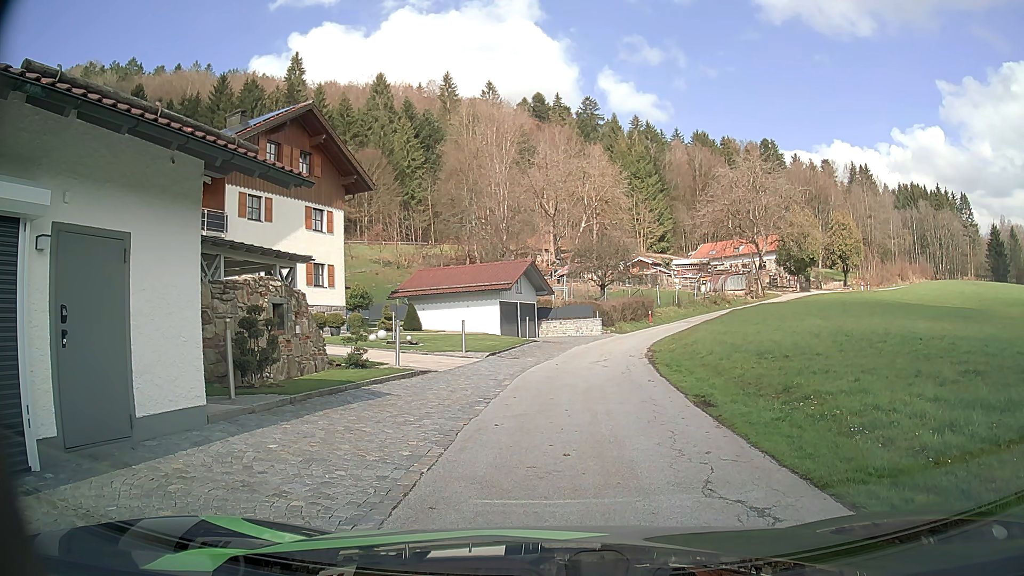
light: Day
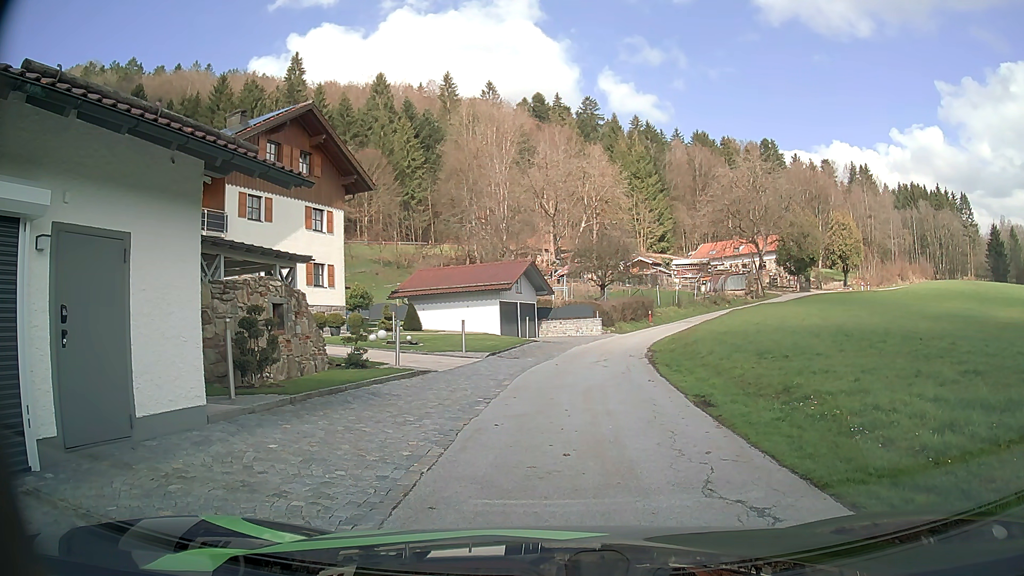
(0.0, 0.0) m; 0°
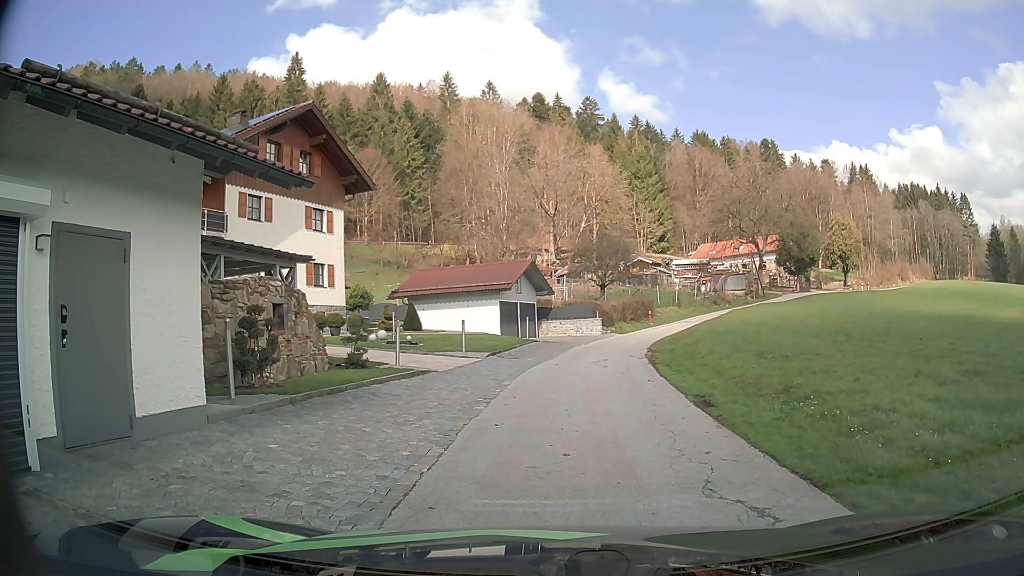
(0.0, 0.0) m; 0°
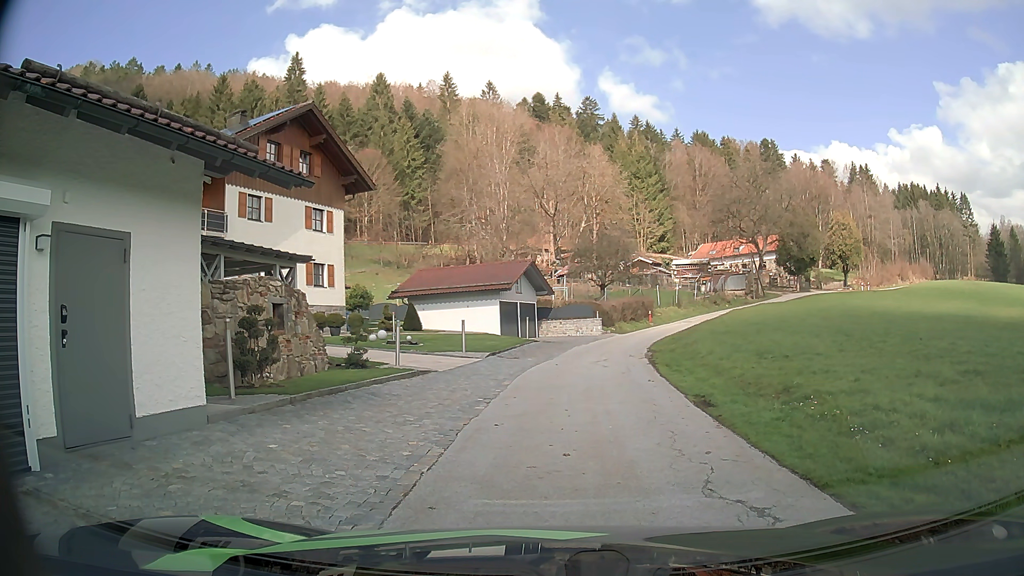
(0.0, 0.0) m; 0°
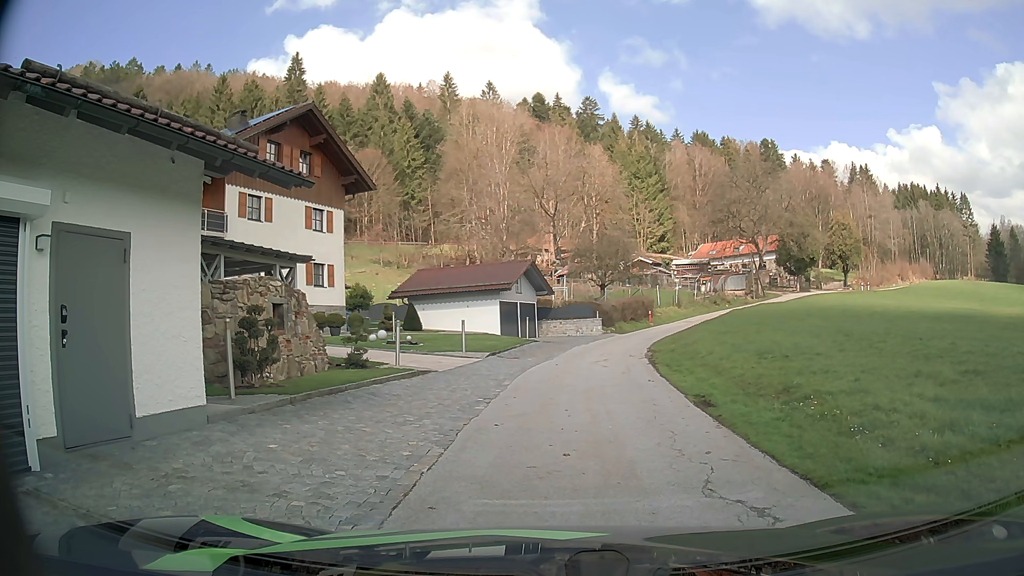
(0.0, 0.0) m; 0°
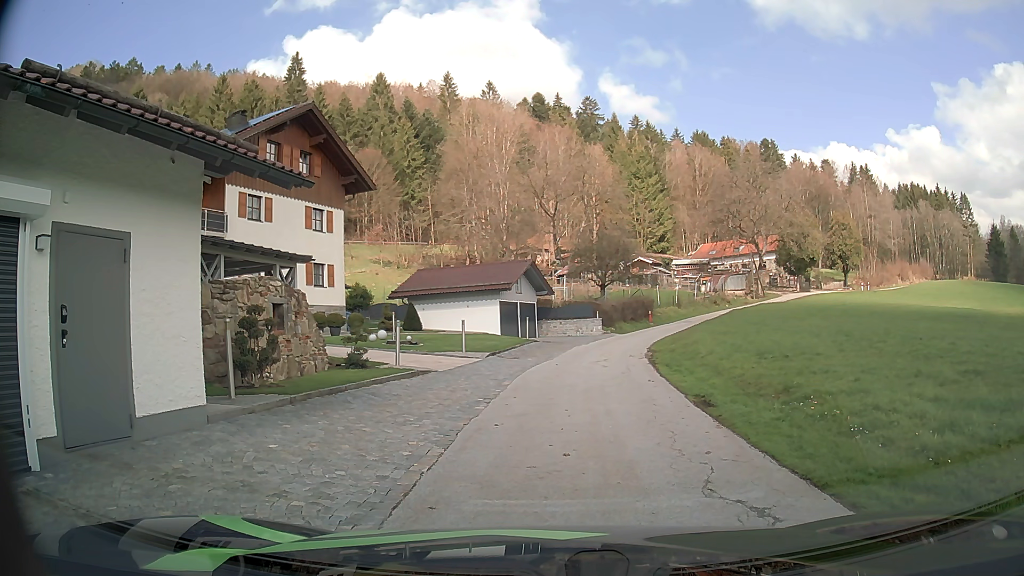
(0.0, 0.0) m; 0°
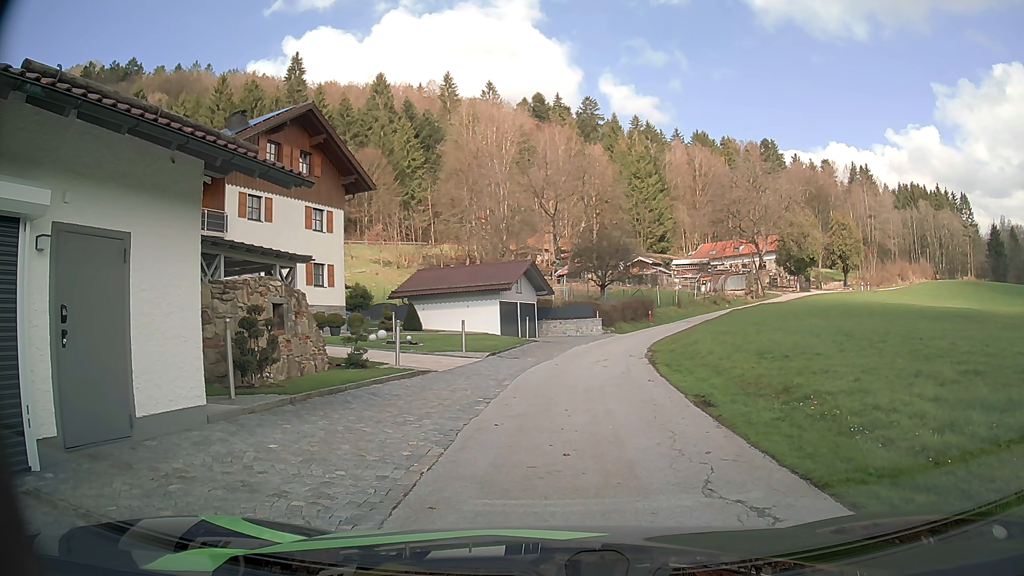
(0.0, 0.0) m; 0°
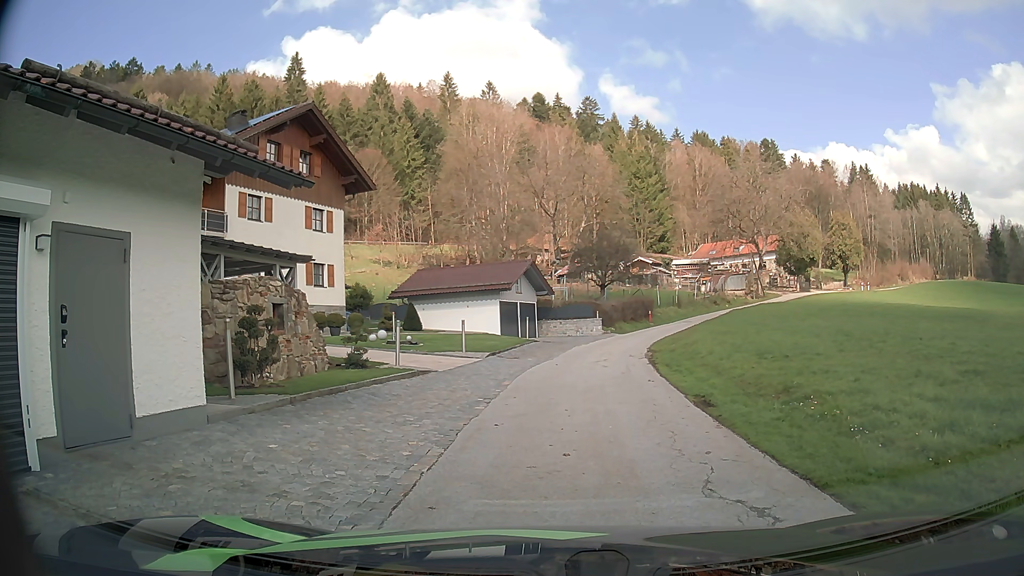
(0.0, 0.0) m; 0°
